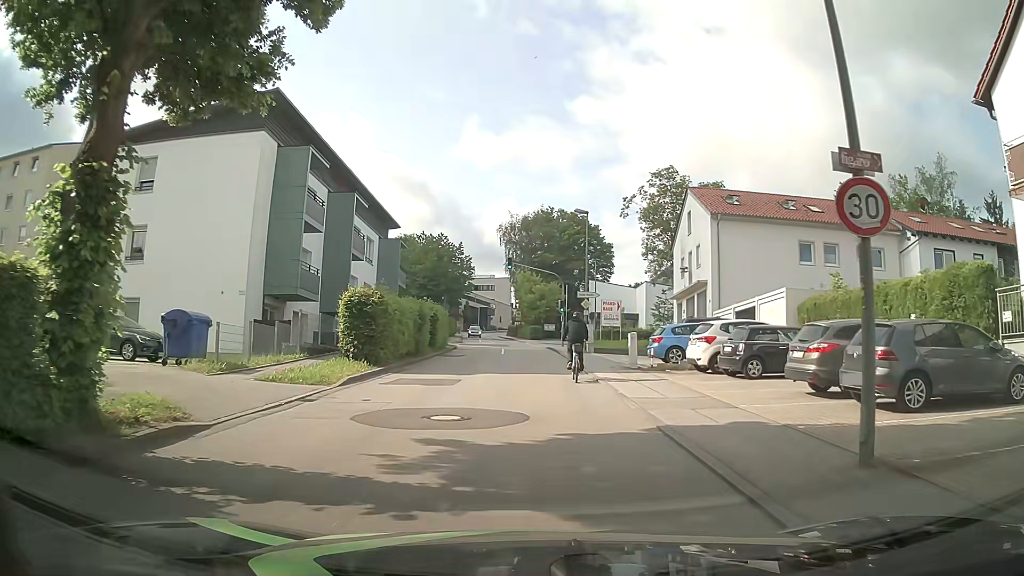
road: unclassified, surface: asphalt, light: Day
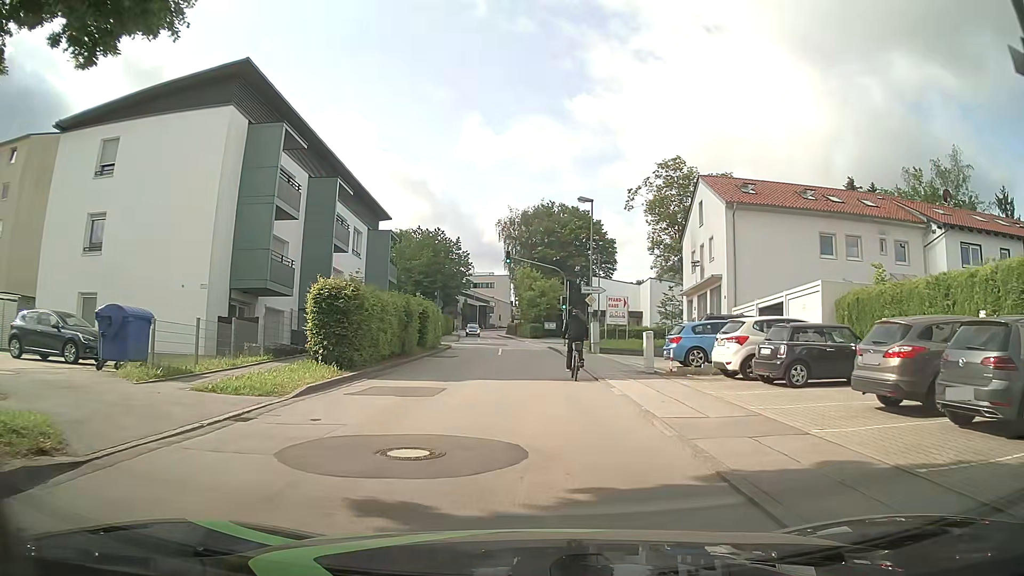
(+0.1, +3.1) m; +2°
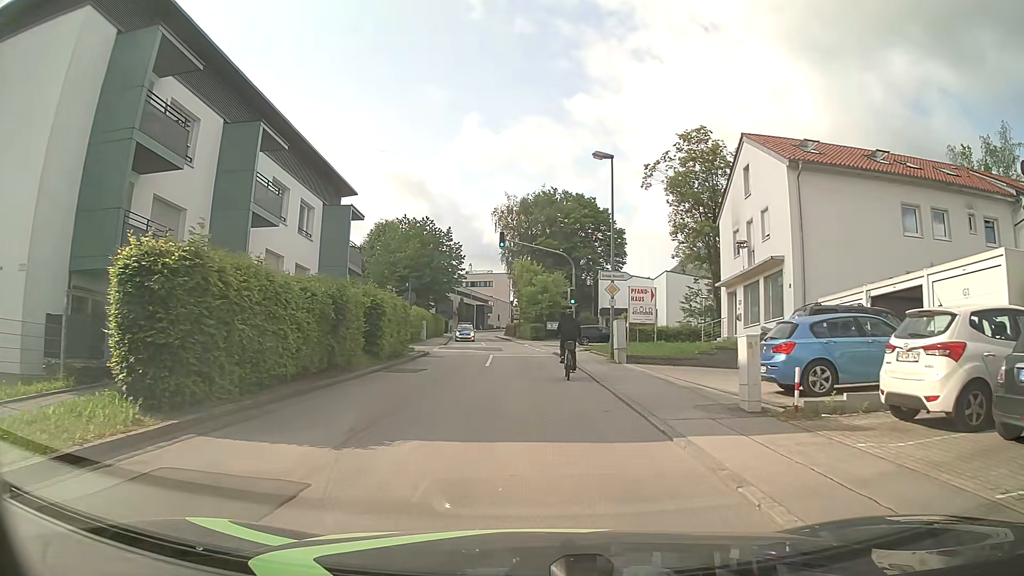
(-0.1, +9.2) m; -1°
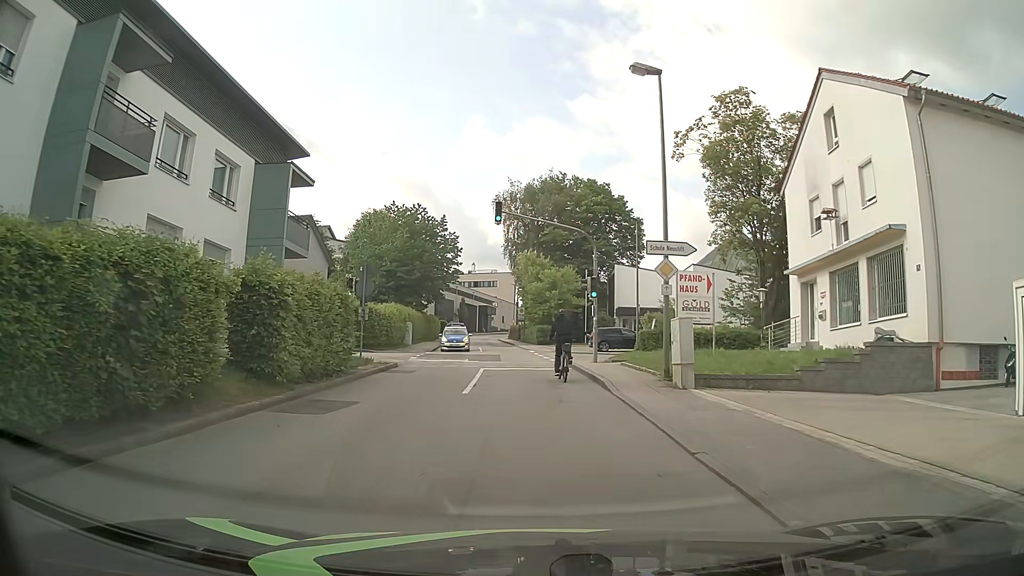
(0.0, +9.3) m; 0°
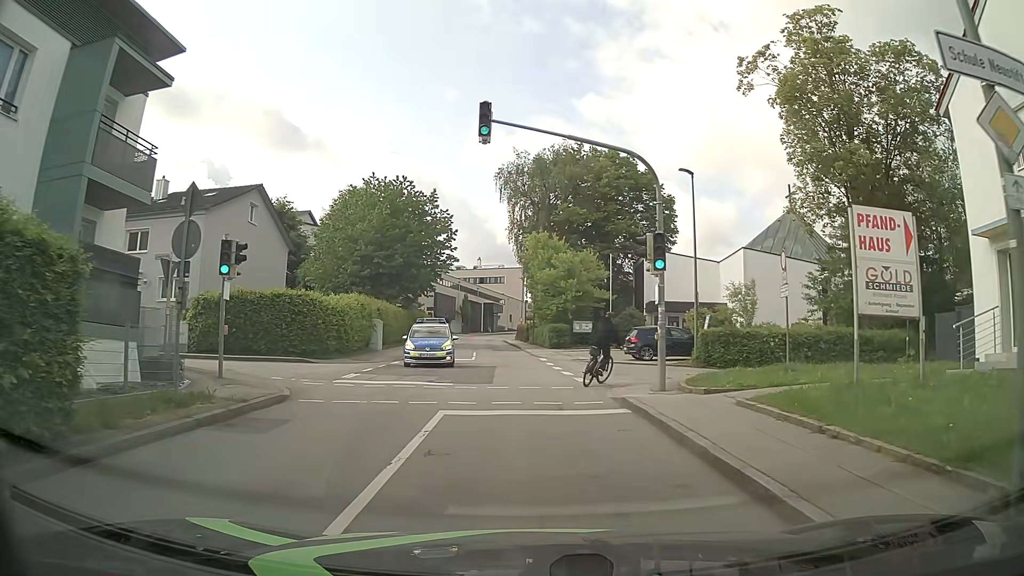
(-0.1, +12.0) m; -1°
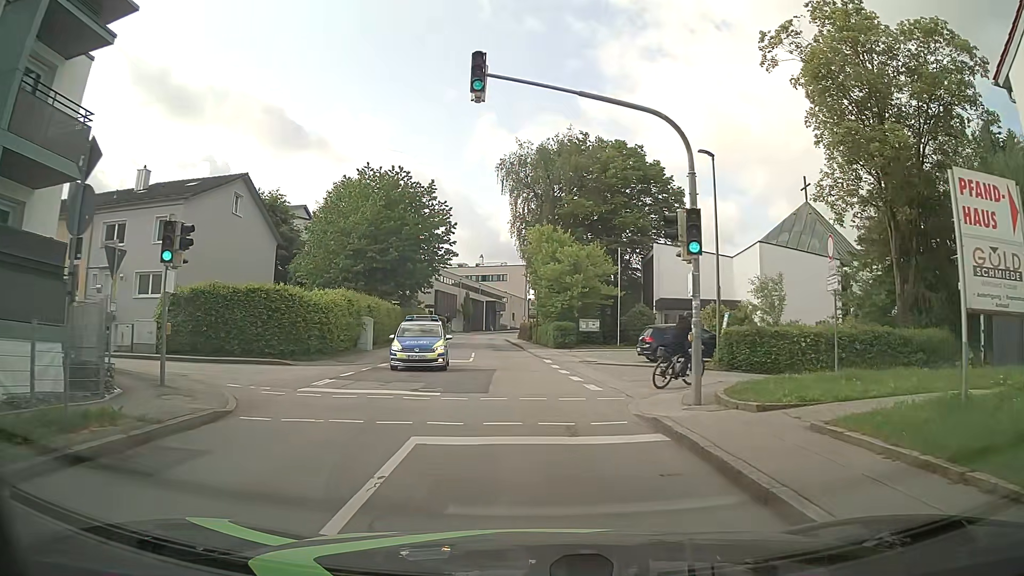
(0.0, +2.8) m; 0°
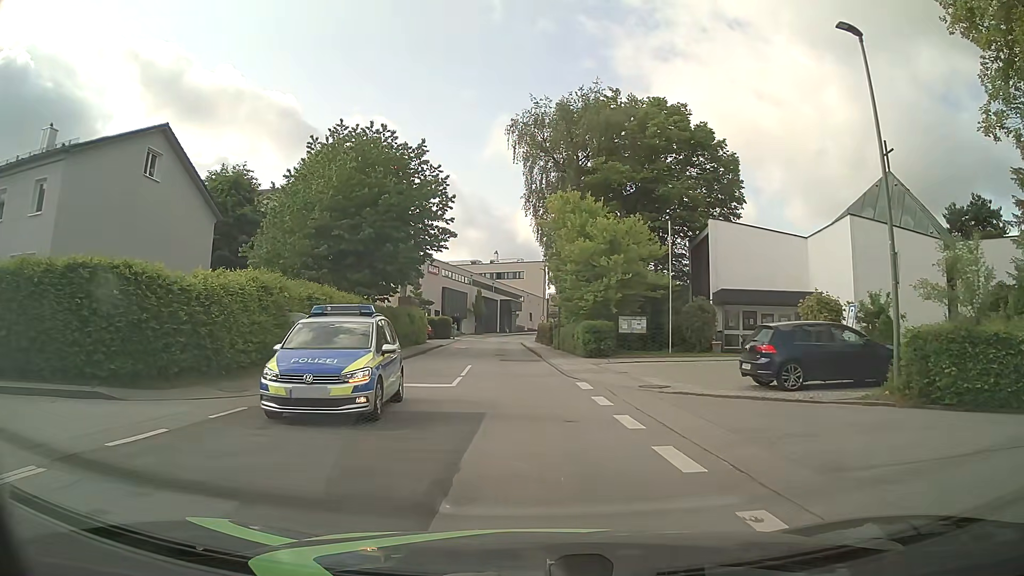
(-0.1, +11.6) m; -1°
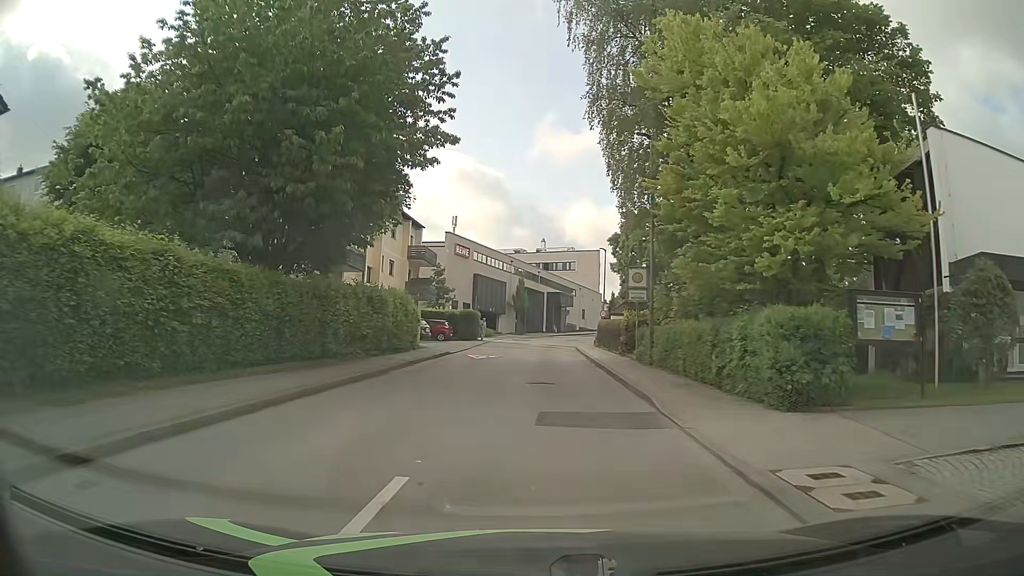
(-0.8, +19.8) m; -5°
(0, +10) (0, +20) (0, +30) (+1, +40) (+1, +50) (+2, +60) (+4, +70) (+6, +80) (+9, +89) (+13, +98) m
